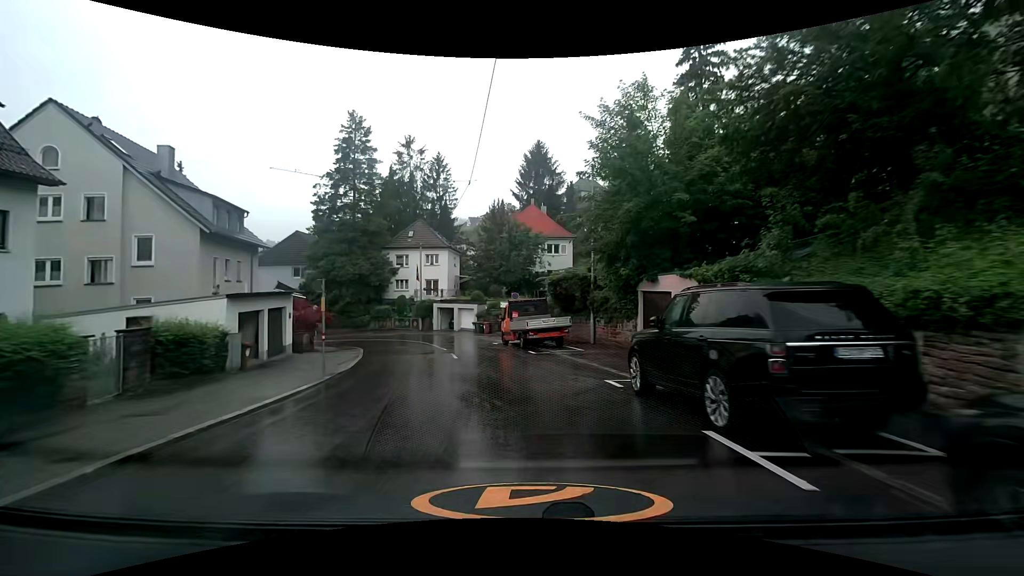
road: tertiary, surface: asphalt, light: Day
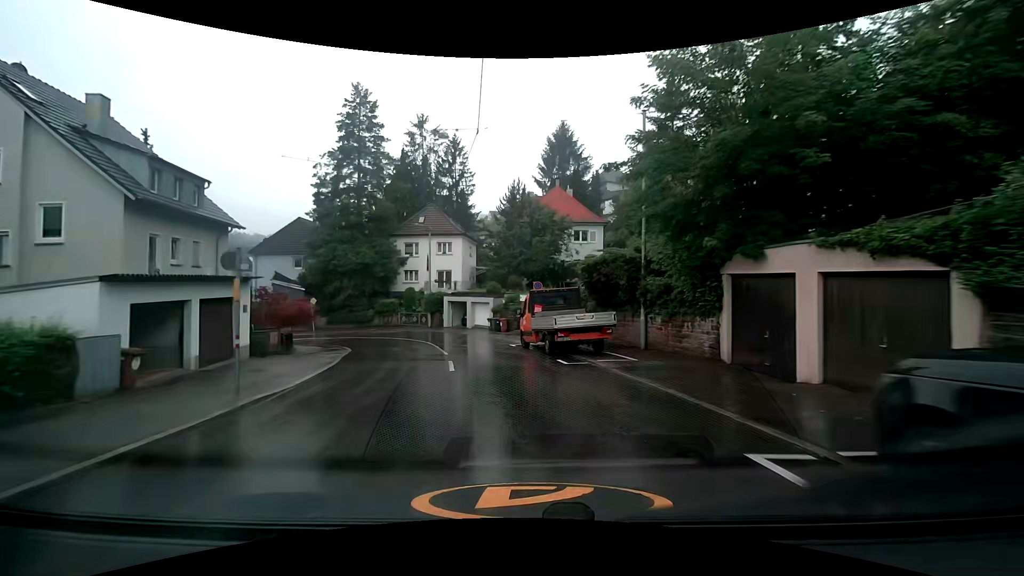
(-0.1, +6.1) m; -2°
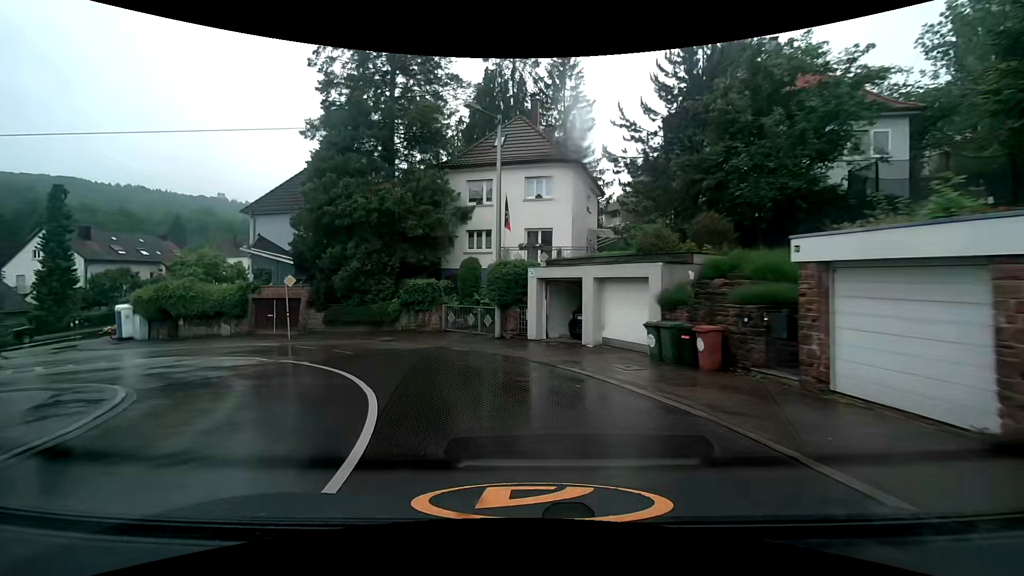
(-2.4, +23.7) m; -12°
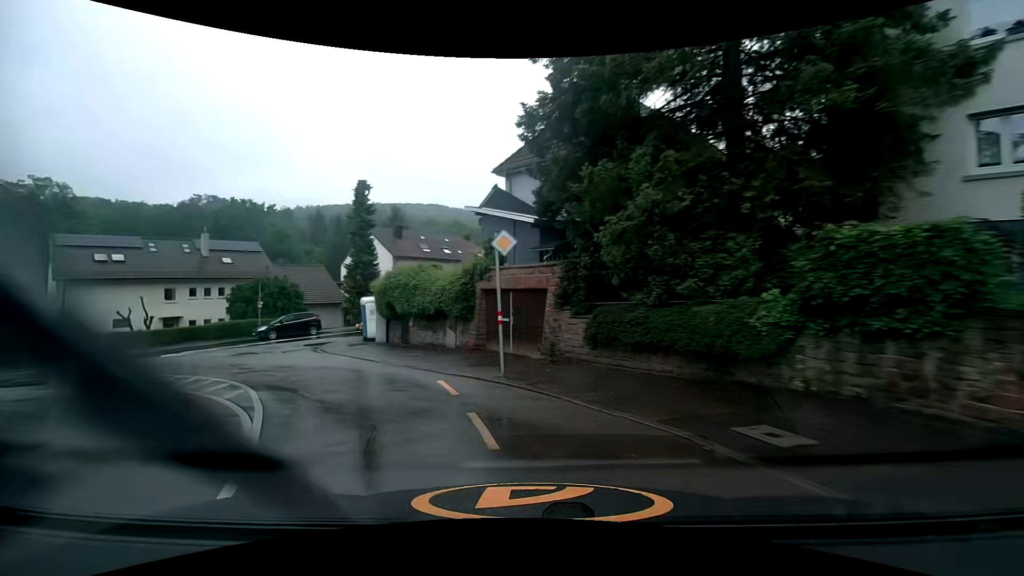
(-3.8, +15.1) m; -33°
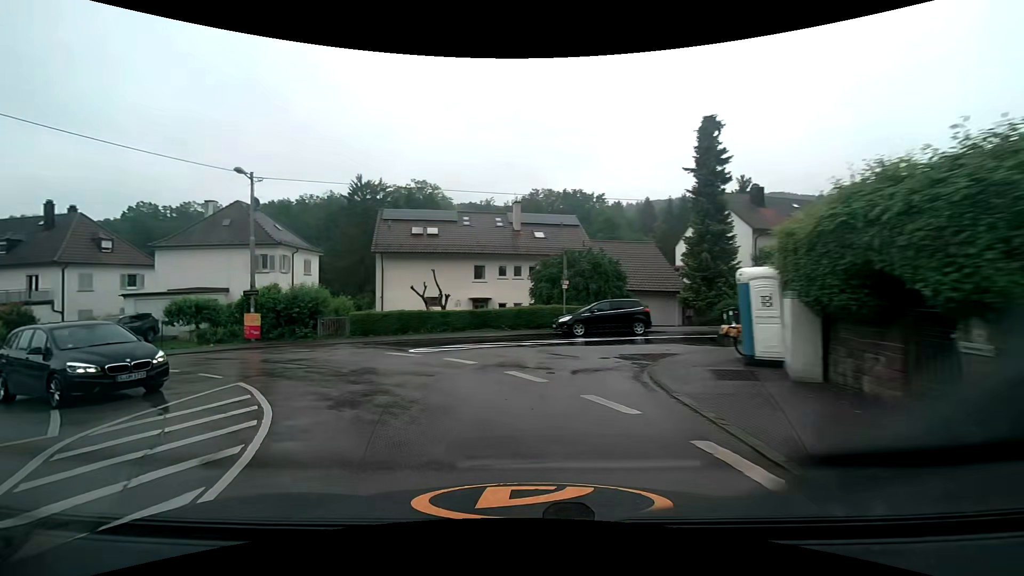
(-4.6, +13.9) m; -36°
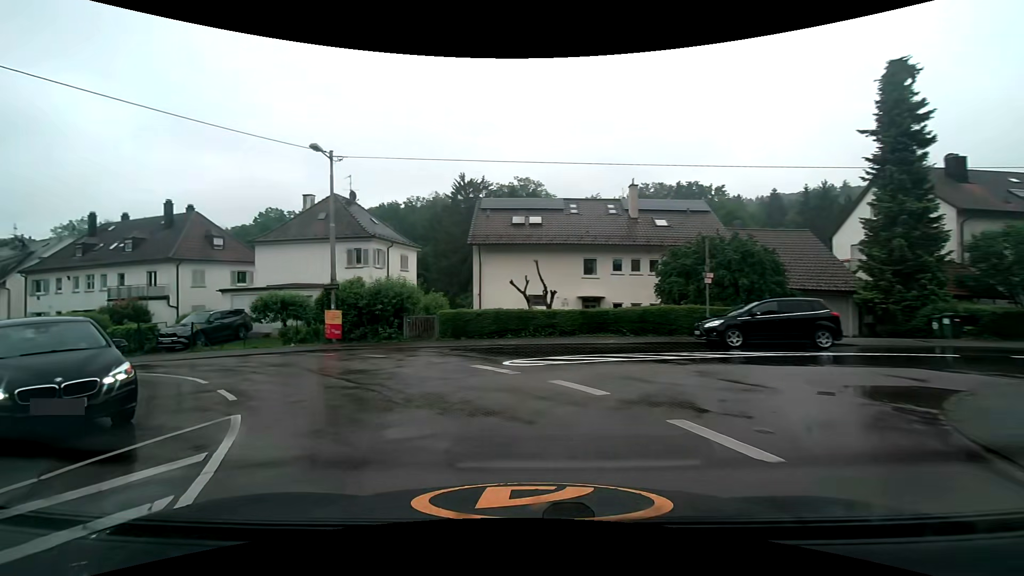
(-0.5, +4.8) m; -13°
(-2, +10) (-9, +17) (-19, +20) (-28, +23) (-38, +25) (-47, +28) (-57, +32) (-66, +36) (-75, +40) (-84, +45) m
